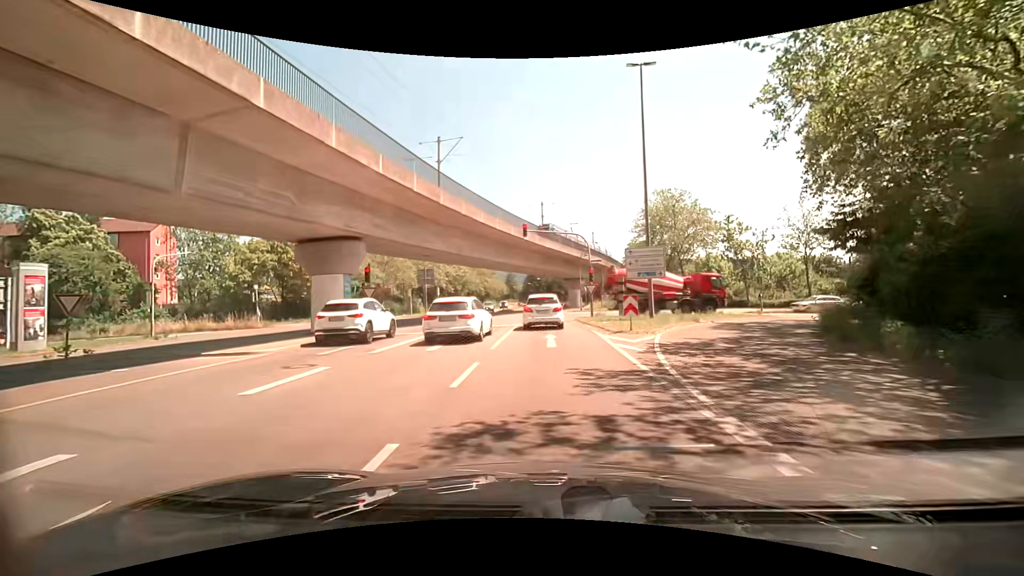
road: tertiary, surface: asphalt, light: Day
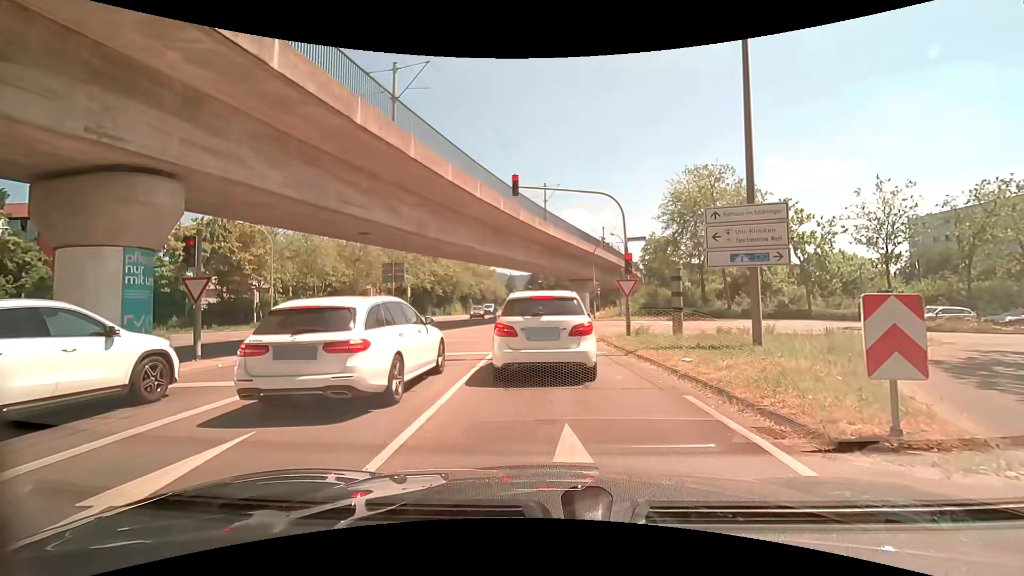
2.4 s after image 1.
(0.0, +12.8) m; -1°
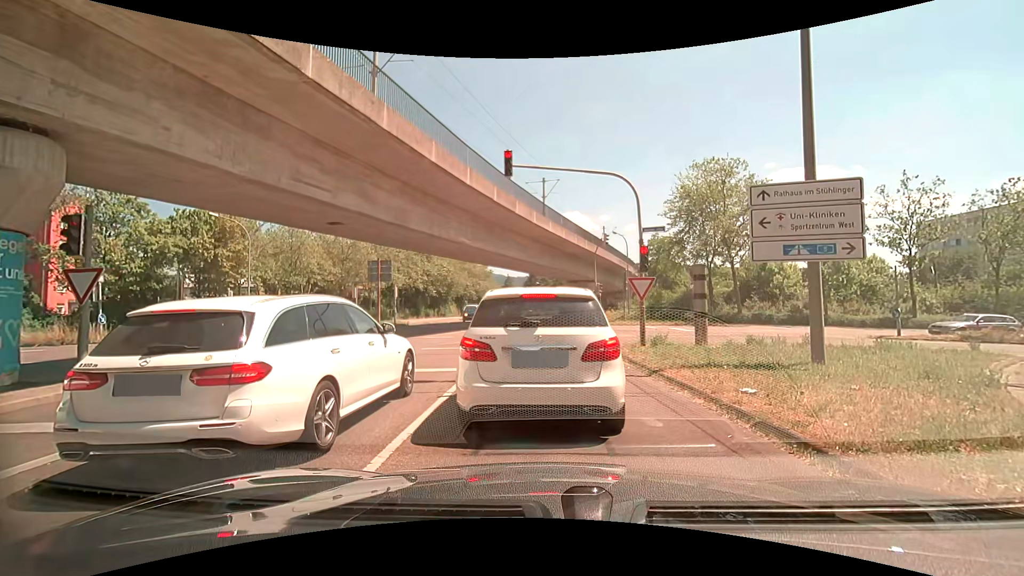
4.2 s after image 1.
(+0.1, +2.9) m; +1°
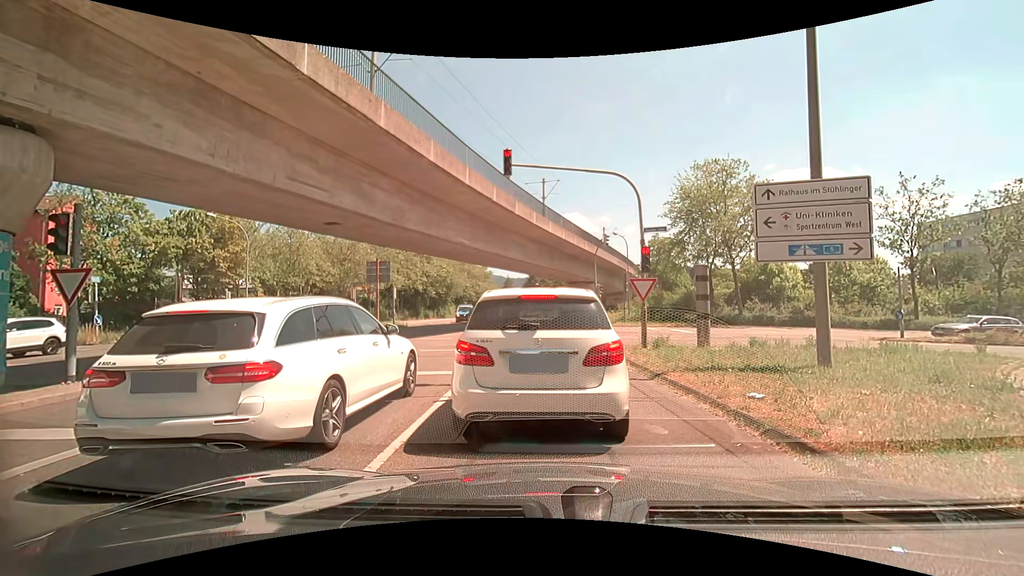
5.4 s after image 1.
(0.0, +0.3) m; 0°
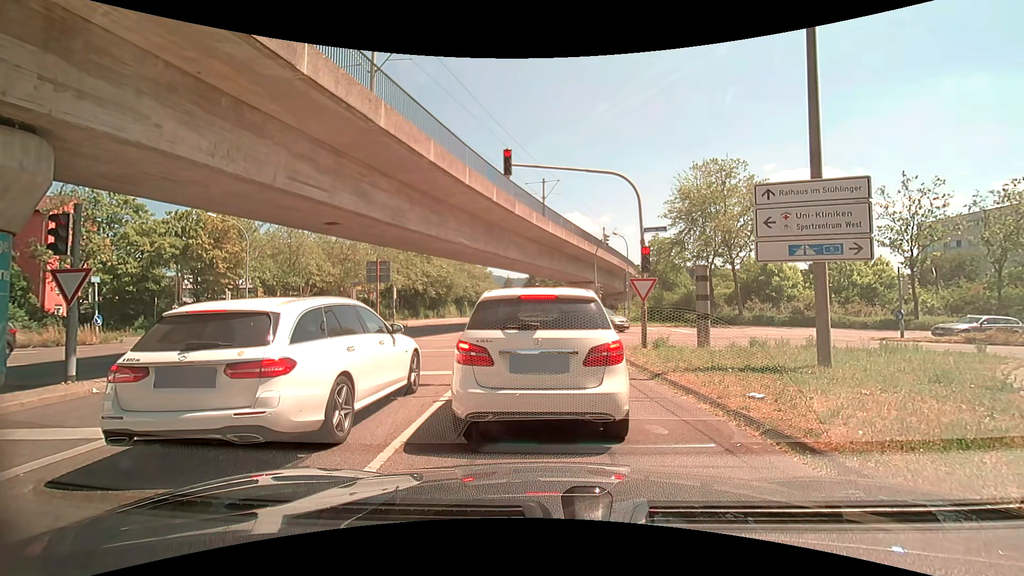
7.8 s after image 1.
(0.0, +0.1) m; 0°
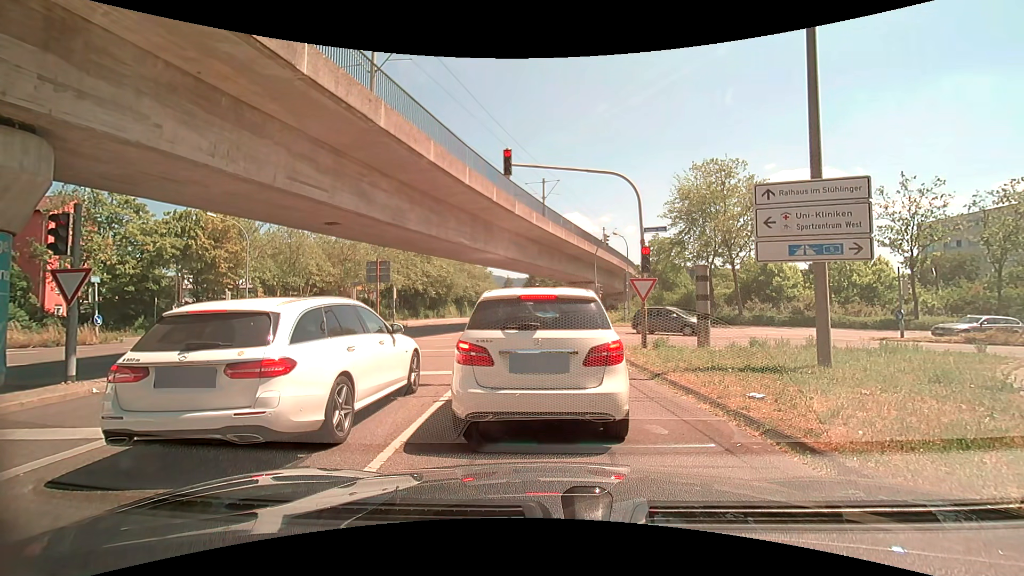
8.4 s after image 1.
(0.0, 0.0) m; 0°
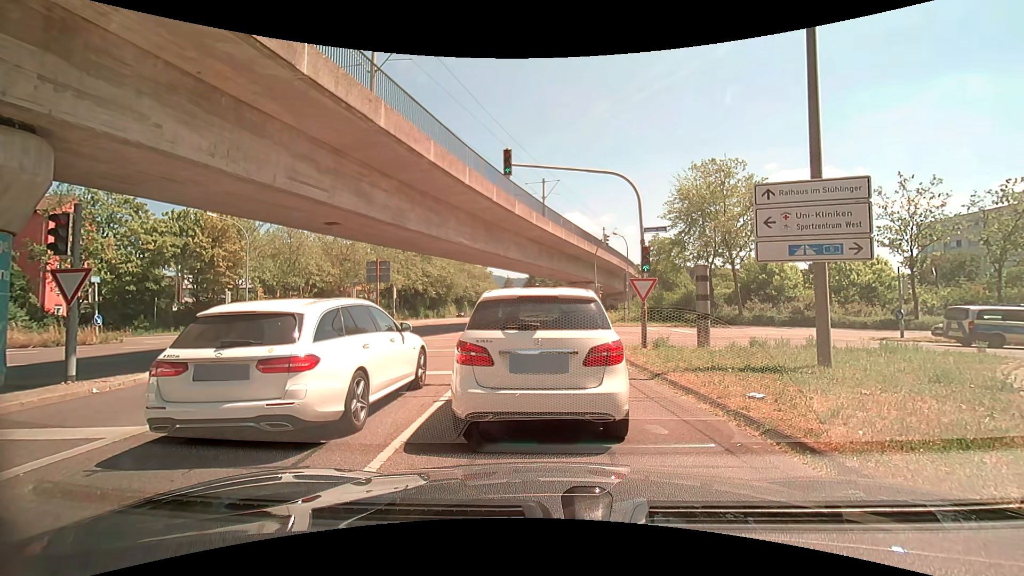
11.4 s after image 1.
(0.0, 0.0) m; 0°
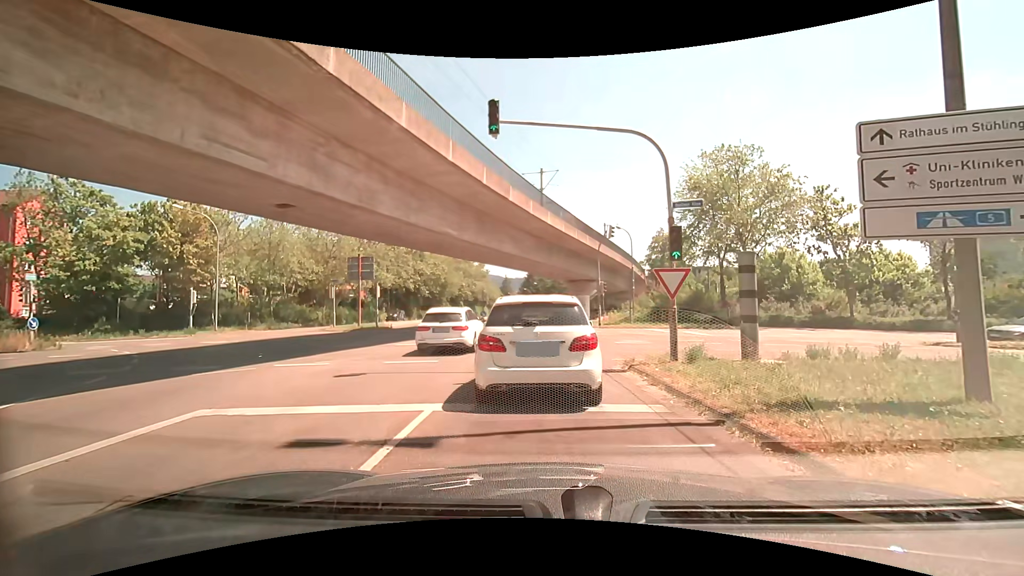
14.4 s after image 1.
(0.0, +4.1) m; 0°
(0, +10) (0, +20) (0, +30) (0, +40) (0, +50) (0, +60) (0, +70) (0, +80) (0, +90) (0, +100) m
